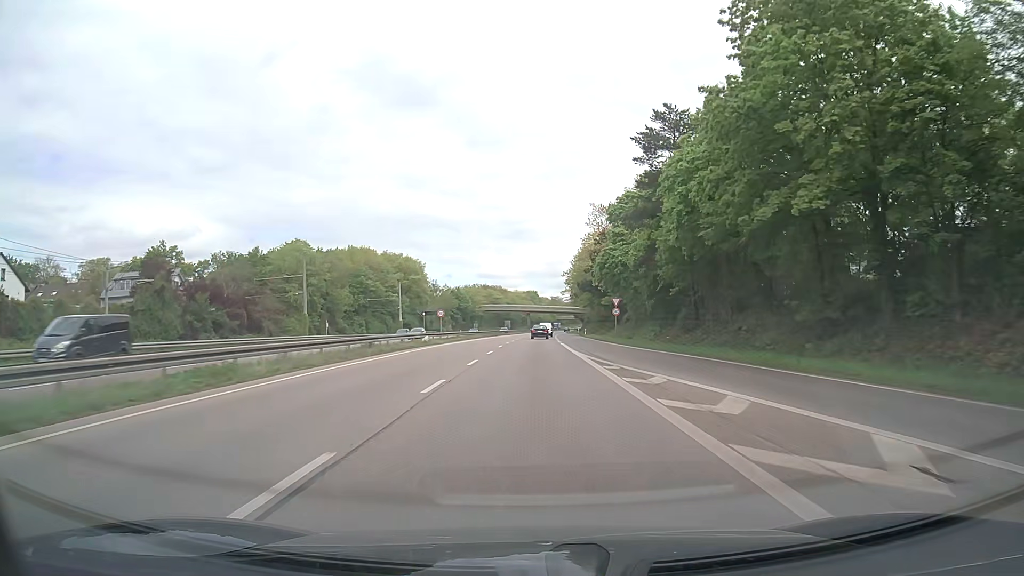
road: trunk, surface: asphalt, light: Day
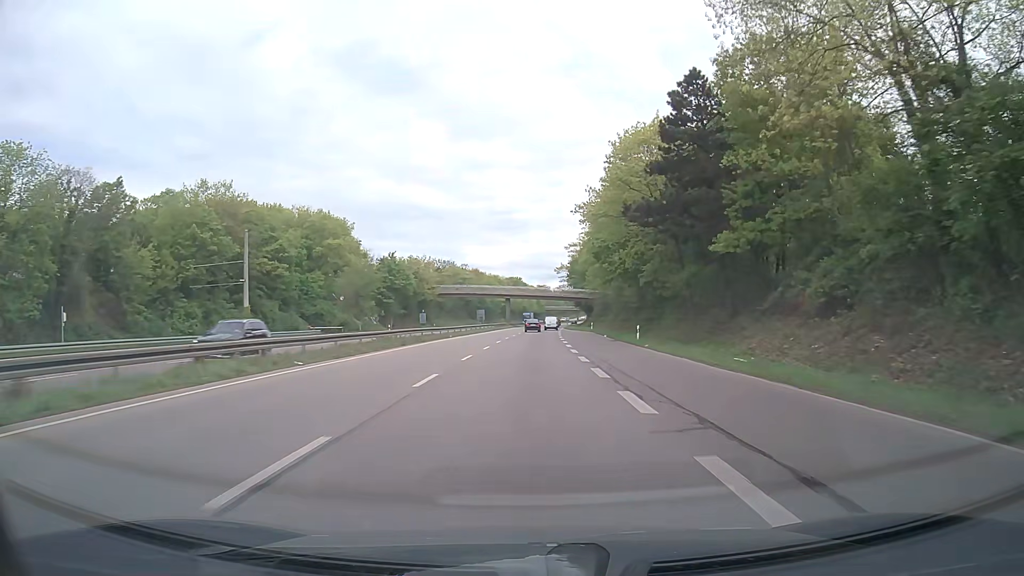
(+0.8, +61.8) m; +1°
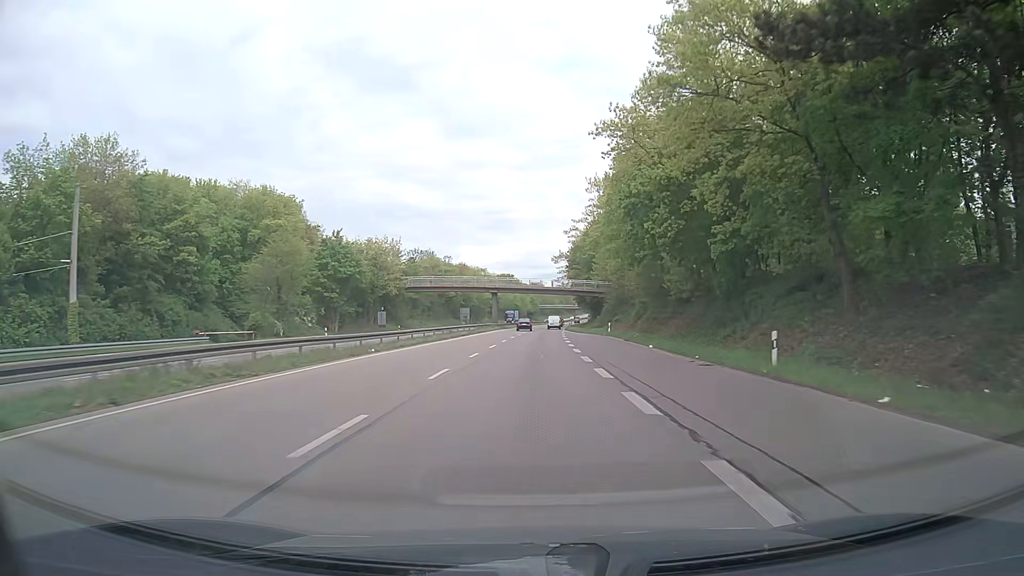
(+0.1, +24.8) m; 0°
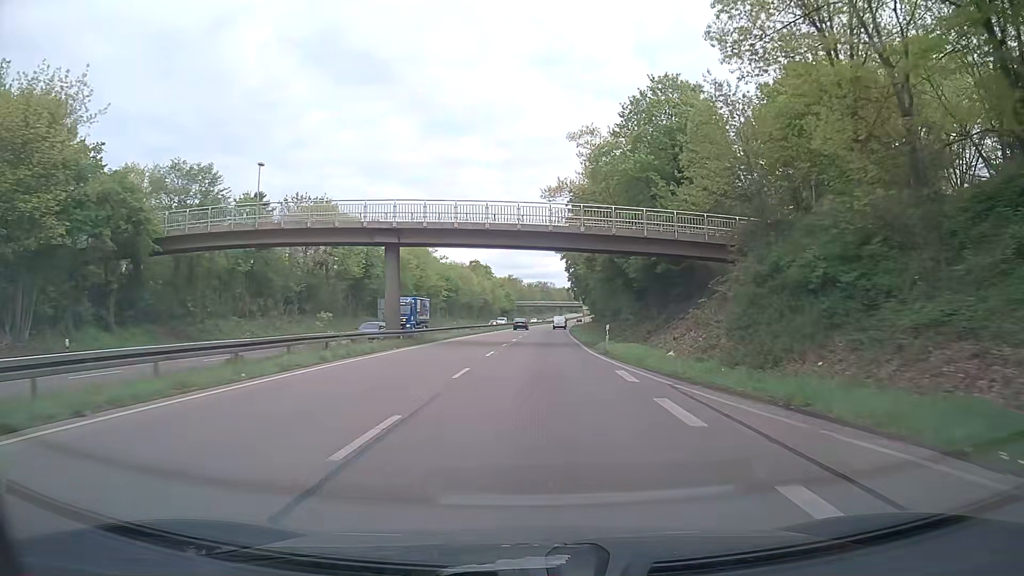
(+1.1, +62.7) m; +2°
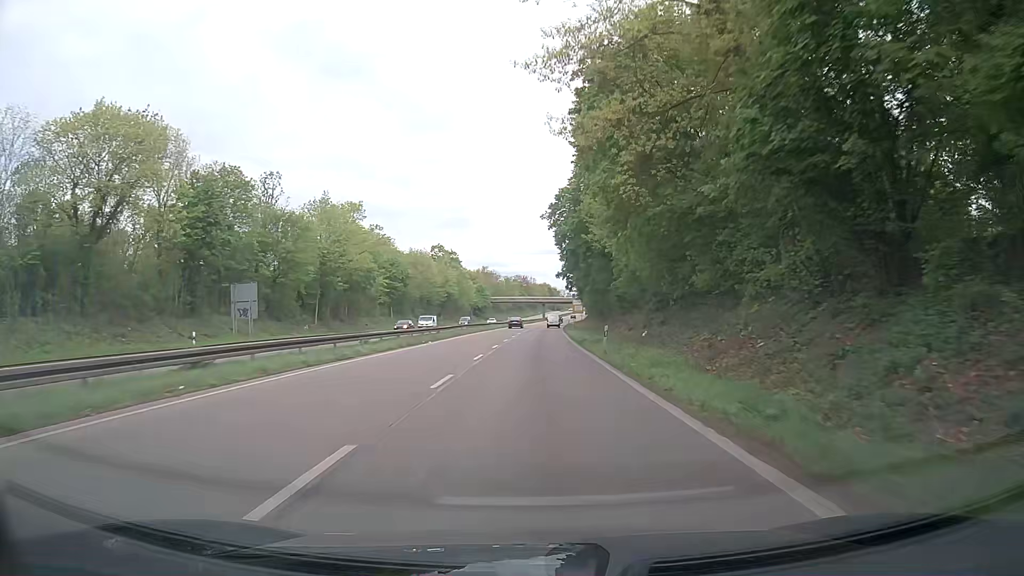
(+0.5, +37.9) m; +1°
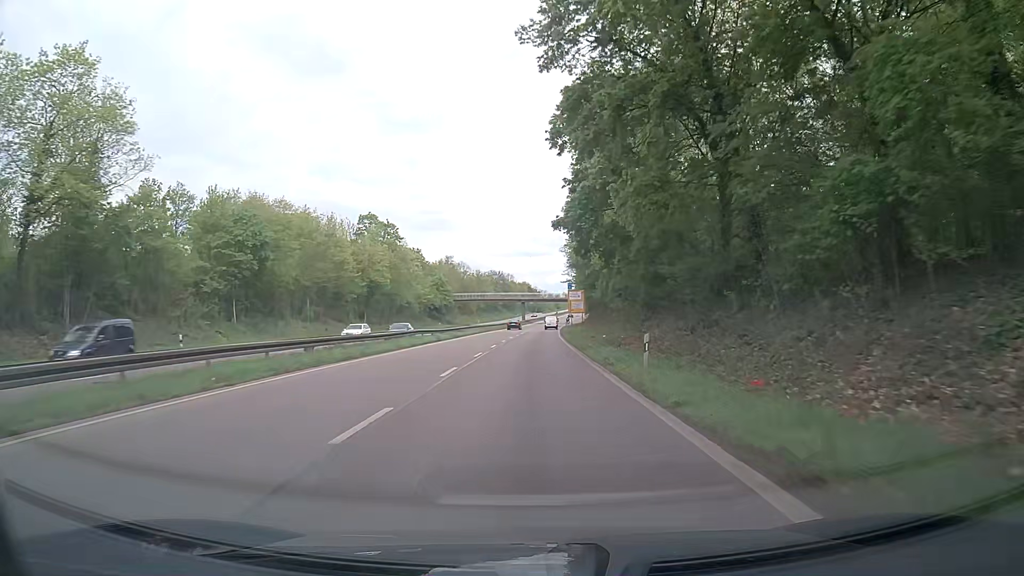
(+1.1, +50.4) m; +3°
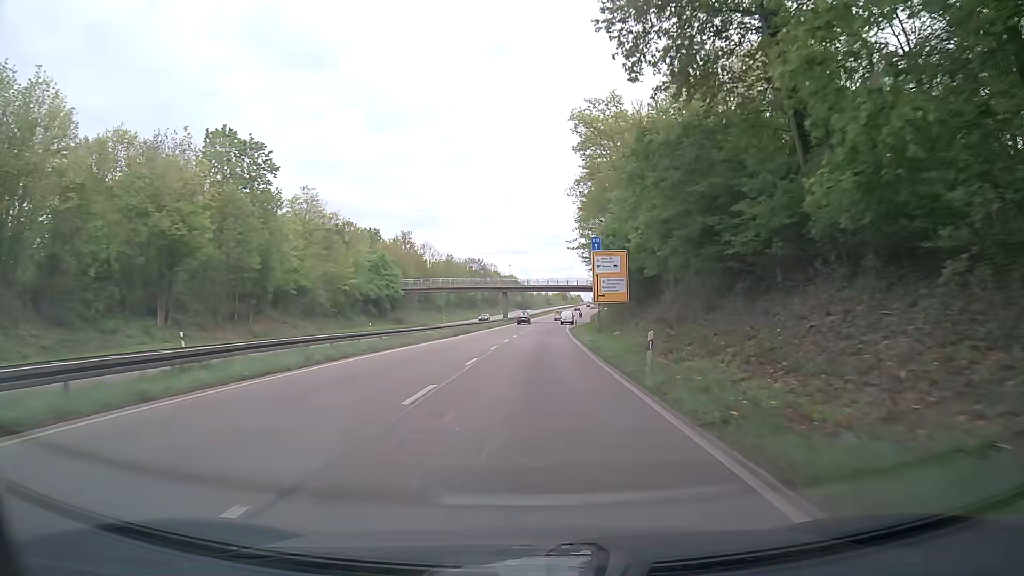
(+0.2, +50.2) m; 0°
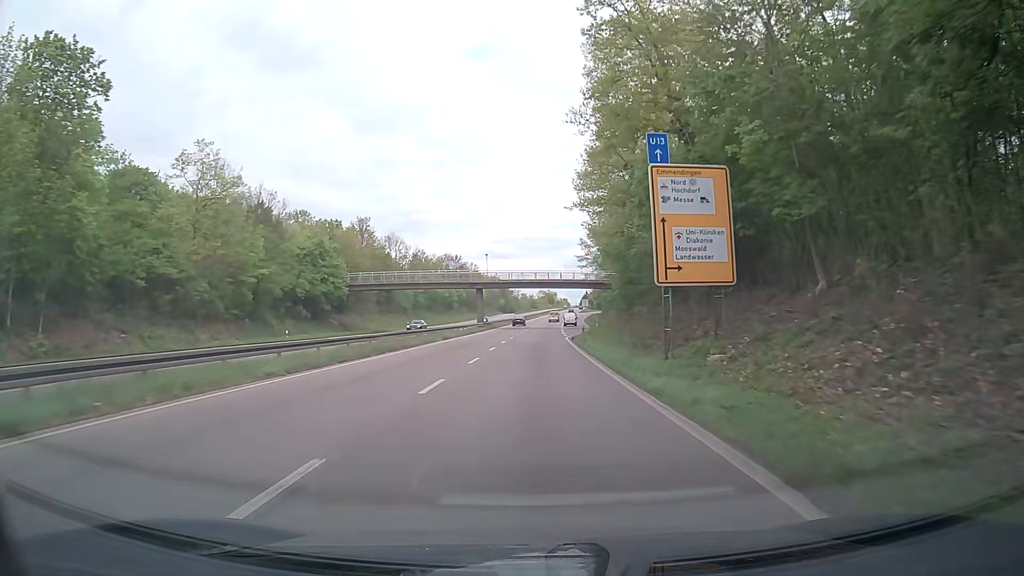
(+0.3, +25.1) m; +2°
(0, +10) (0, +20) (0, +30) (+1, +40) (+1, +50) (+1, +60) (+2, +70) (+3, +80) (+4, +90) (+5, +100) m
